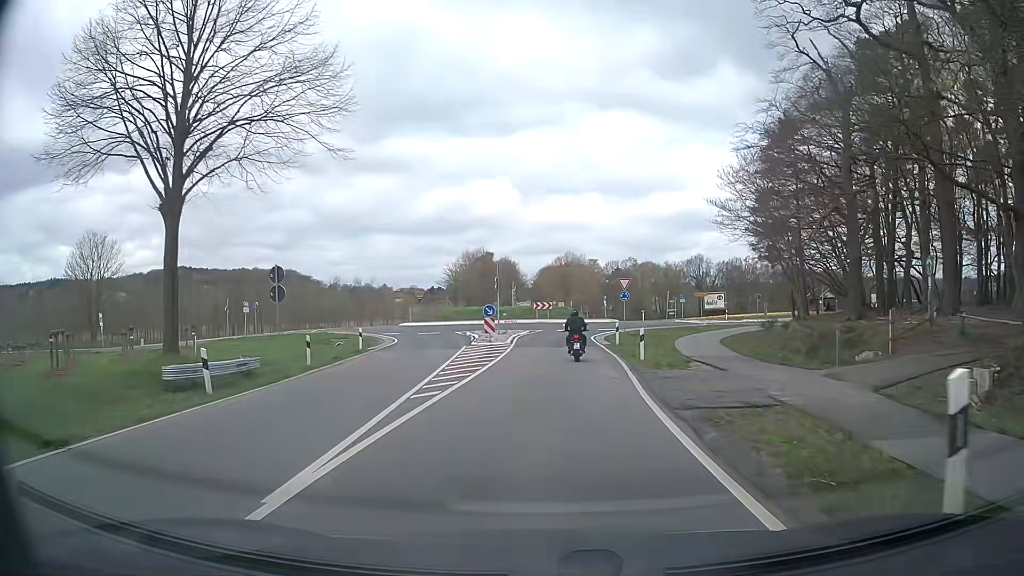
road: secondary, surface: asphalt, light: Day
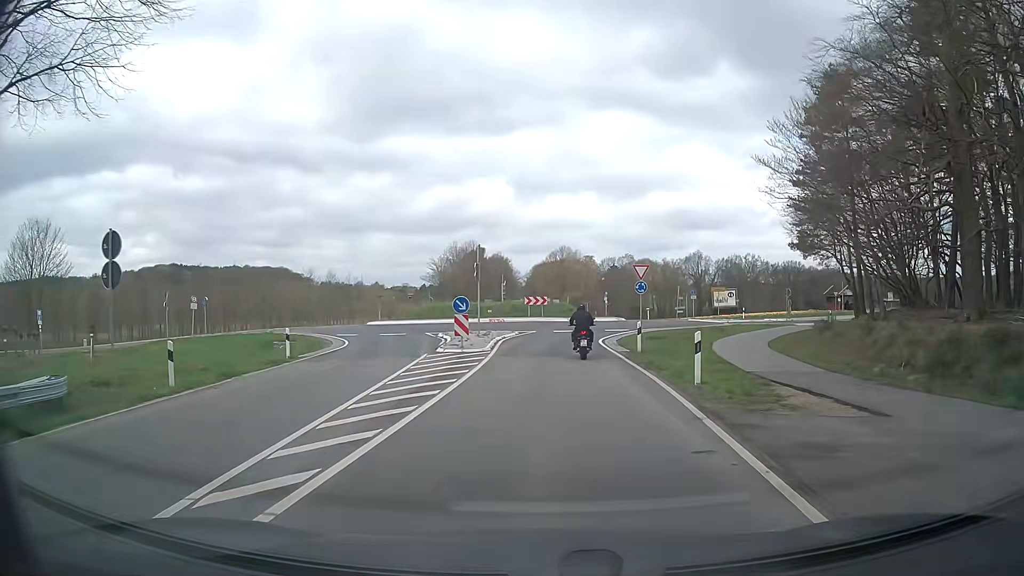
(+0.1, +9.2) m; +1°
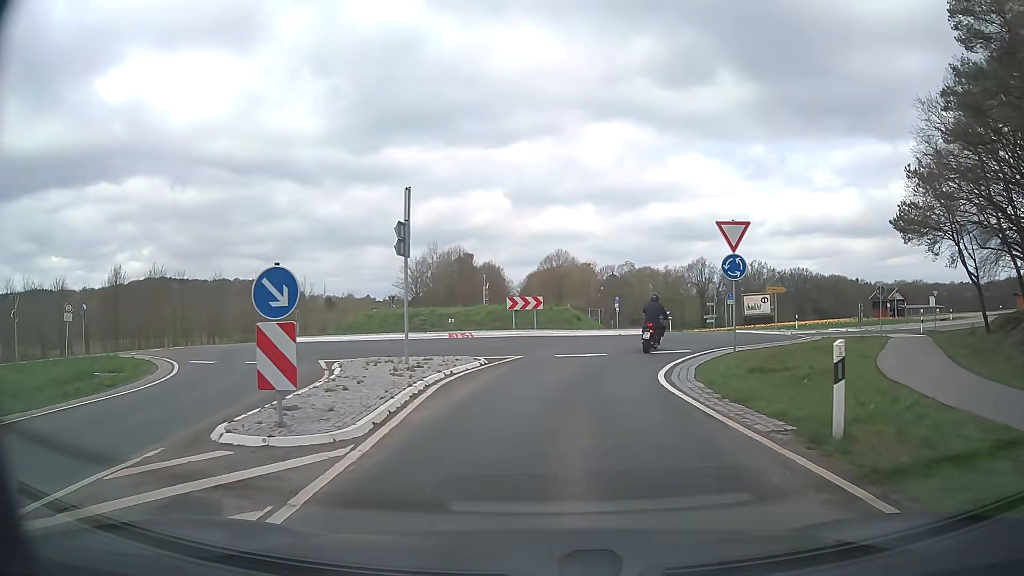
(+0.1, +16.6) m; 0°
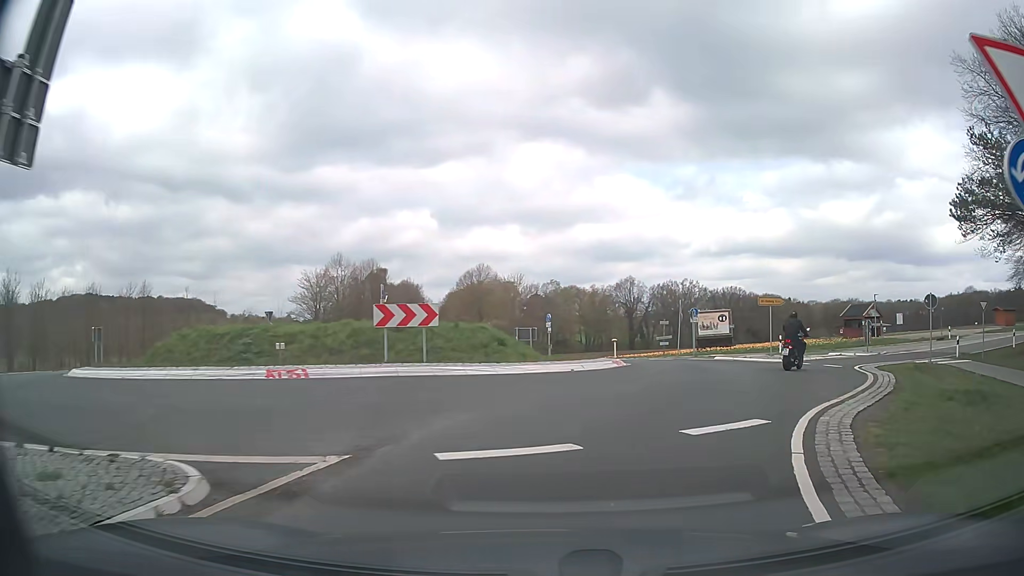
(+0.5, +12.4) m; +6°
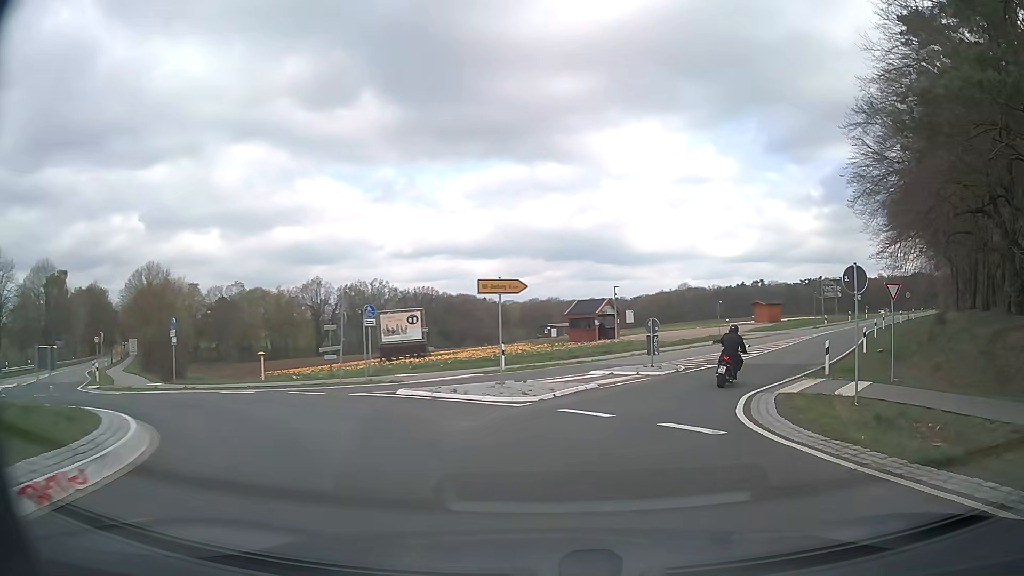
(+3.5, +15.1) m; +26°
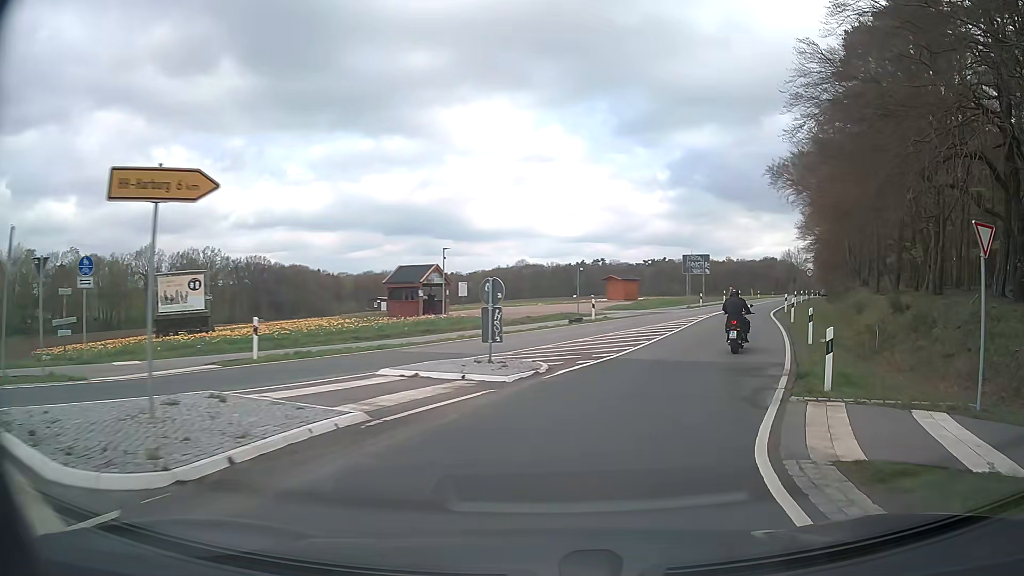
(+1.2, +10.7) m; +14°
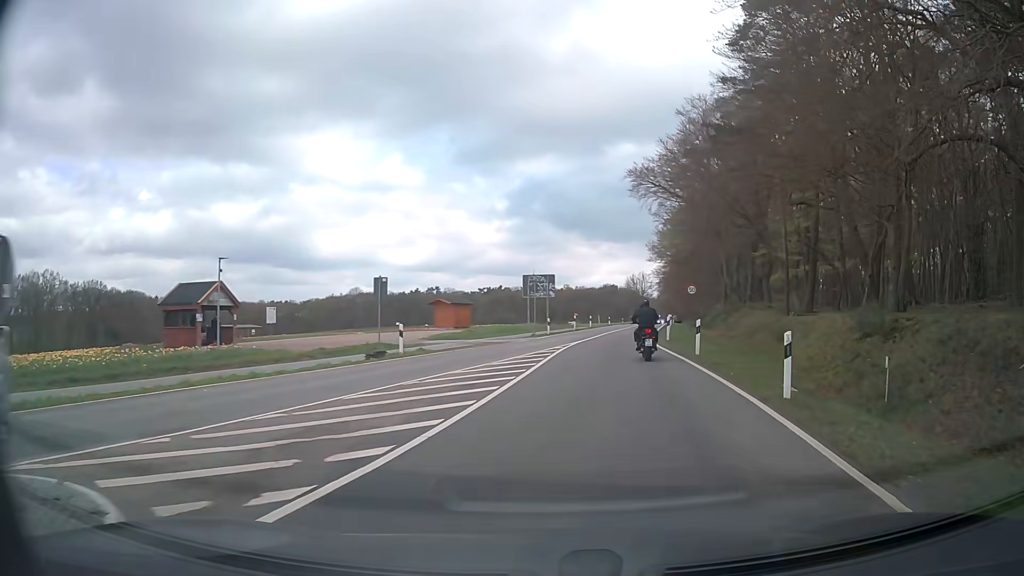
(+1.4, +10.5) m; +14°
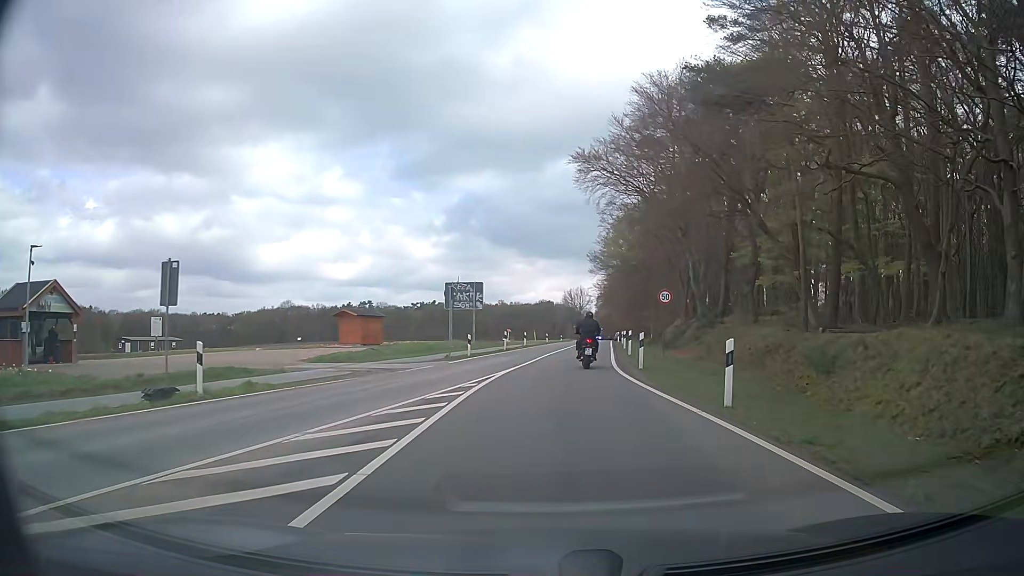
(+0.7, +10.4) m; +6°
(0, +10) (0, +20) (+1, +30) (+2, +40) (+3, +50) (+4, +60) (+5, +70) (+6, +80) (+7, +90) (+8, +100) m
